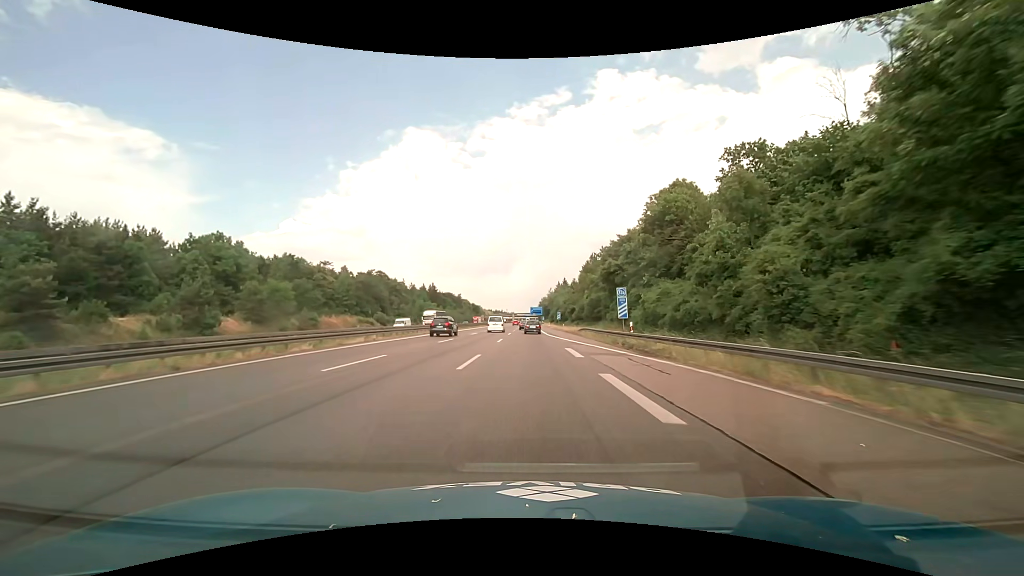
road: motorway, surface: asphalt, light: Day
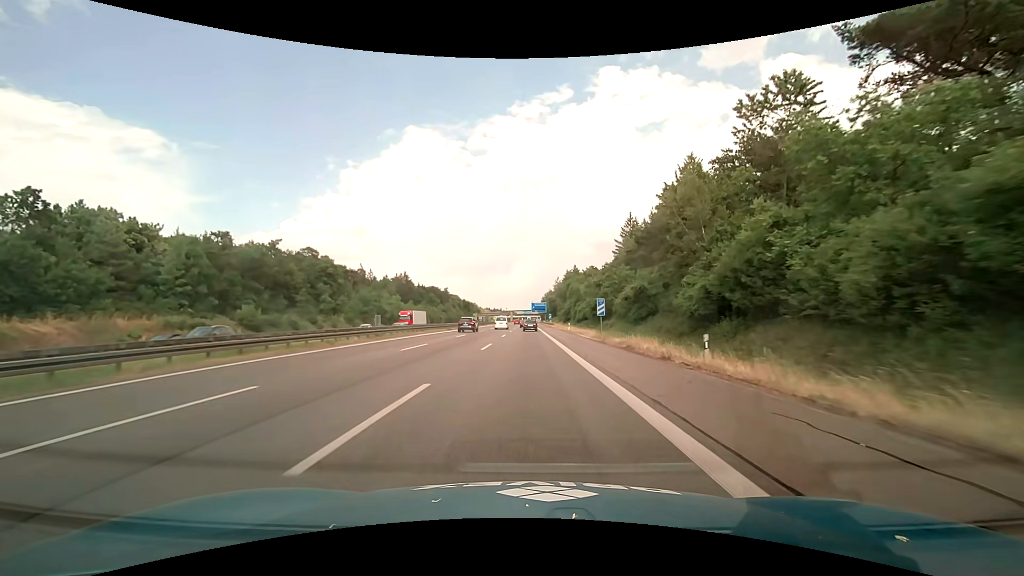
(0.0, +62.7) m; 0°
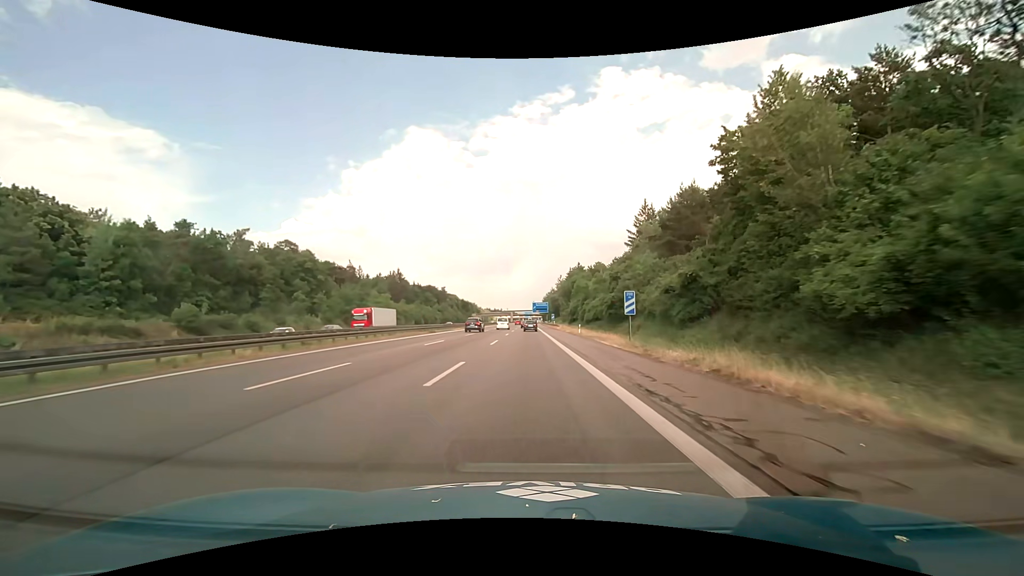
(0.0, +12.5) m; 0°
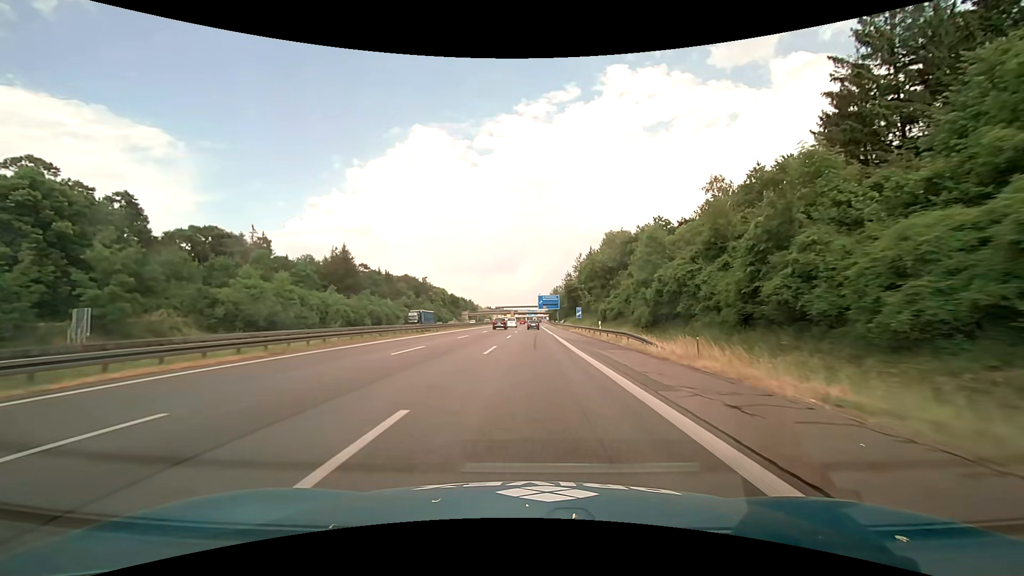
(-0.4, +62.6) m; -1°
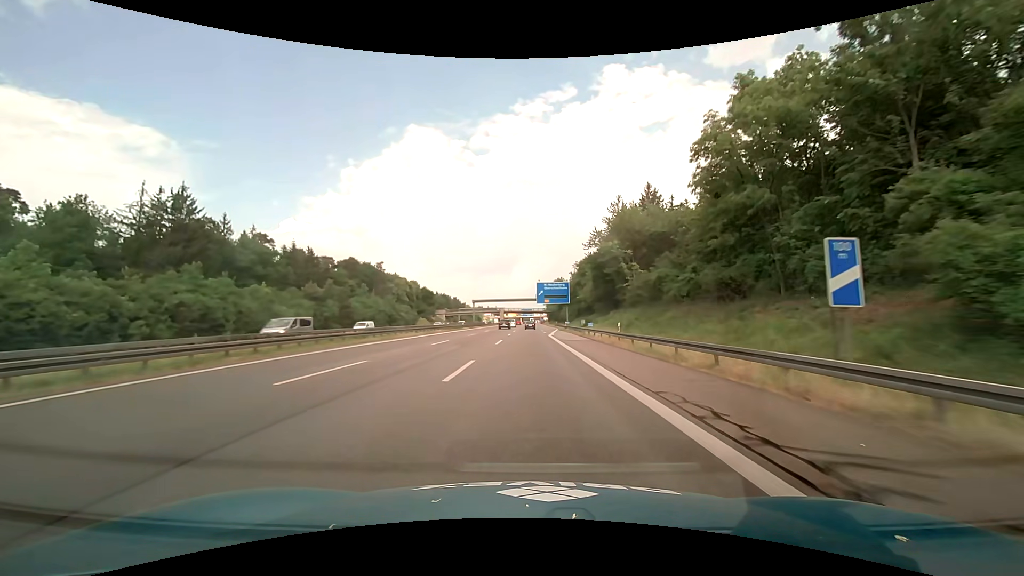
(+0.6, +62.6) m; +1°
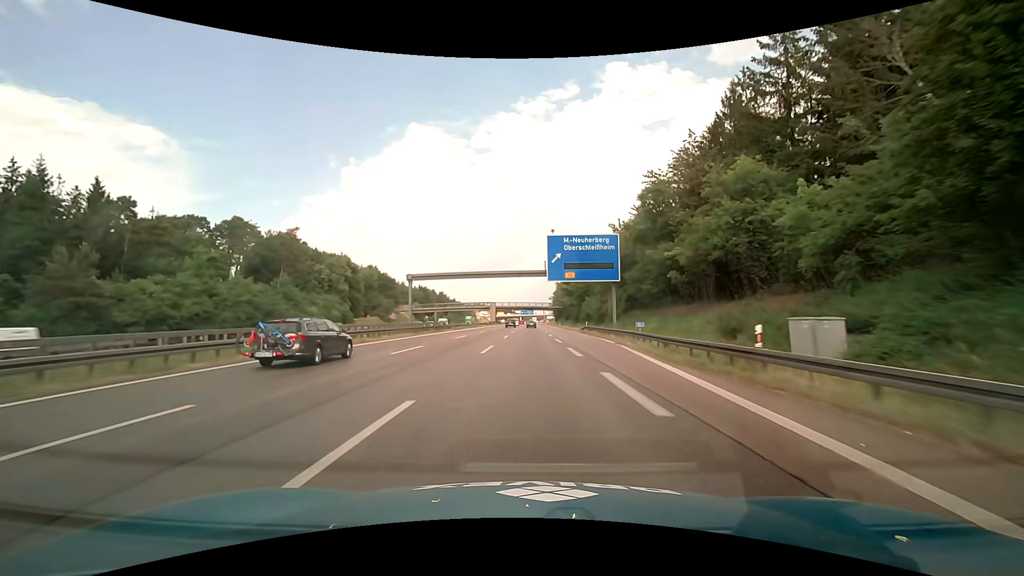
(0.0, +62.6) m; 0°
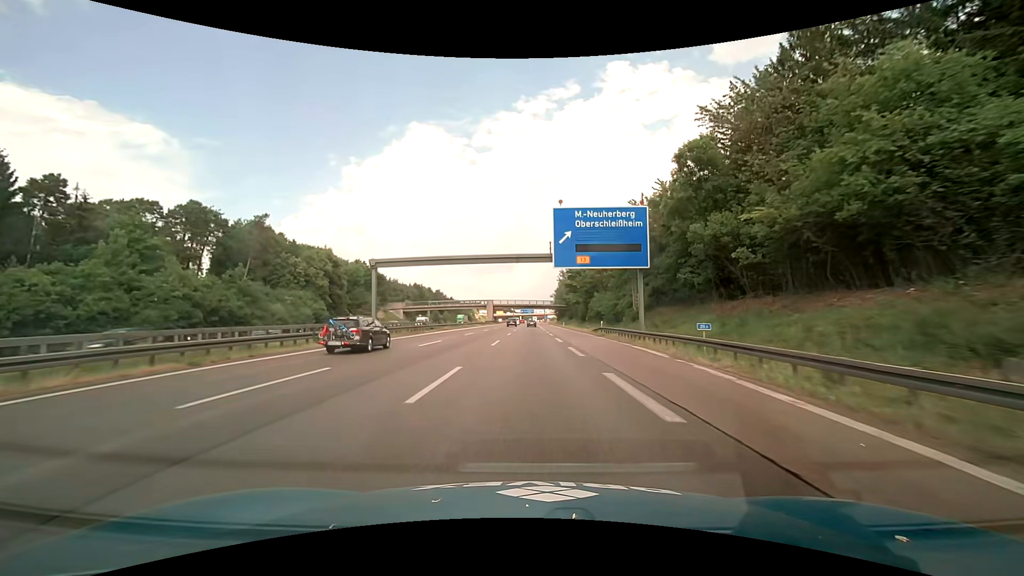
(0.0, +12.5) m; 0°
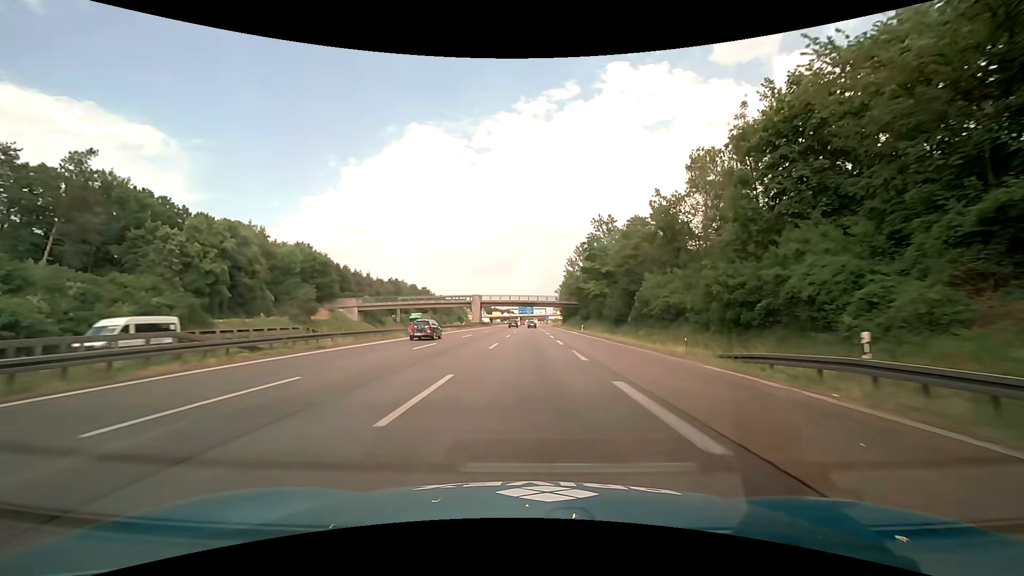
(0.0, +37.7) m; 0°
(0, +10) (0, +20) (0, +30) (0, +40) (0, +50) (0, +60) (0, +70) (0, +80) (0, +90) (0, +100) m
